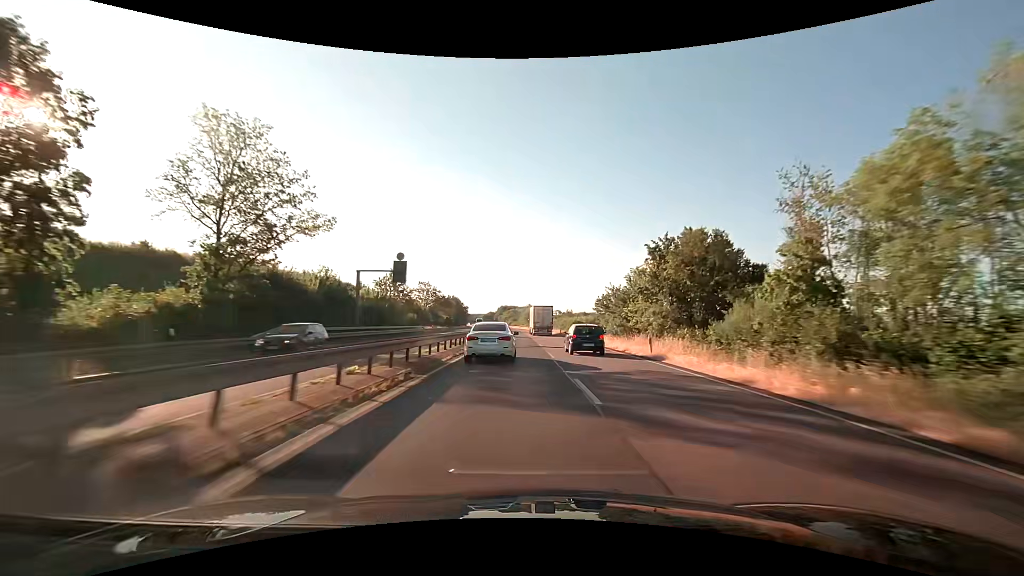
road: trunk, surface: asphalt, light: Day
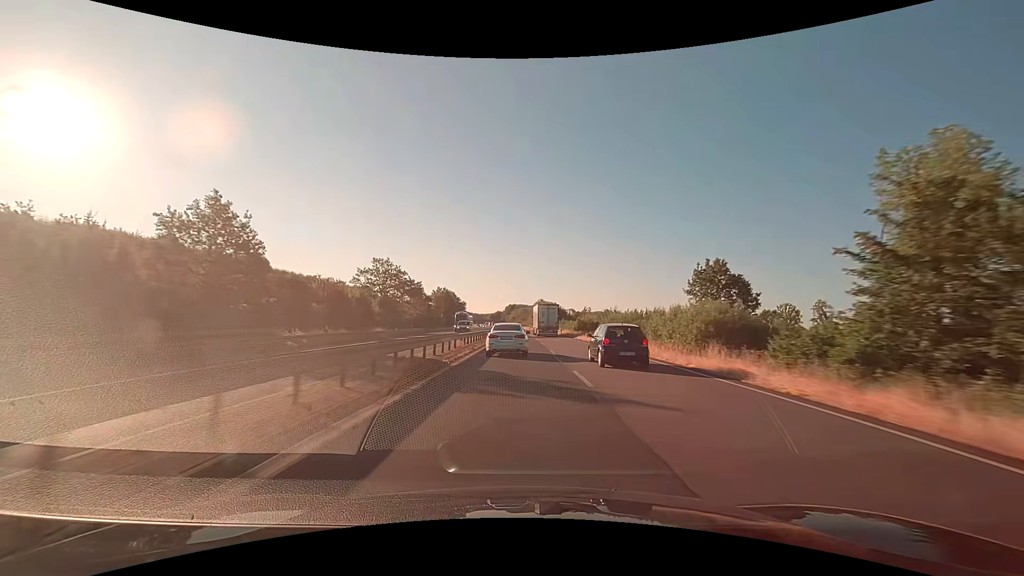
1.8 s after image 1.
(-0.3, +46.6) m; -1°
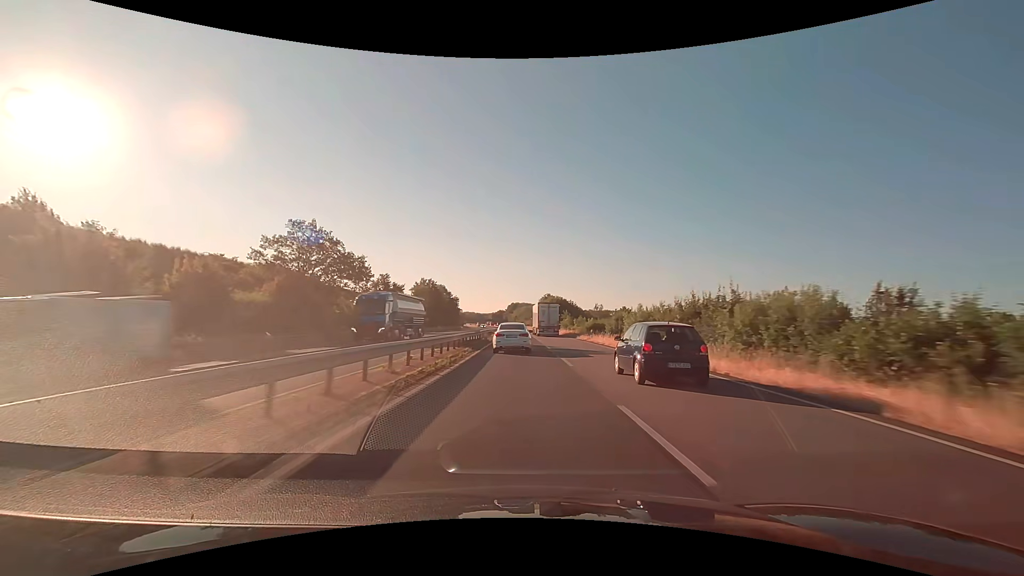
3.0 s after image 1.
(-0.1, +31.3) m; 0°
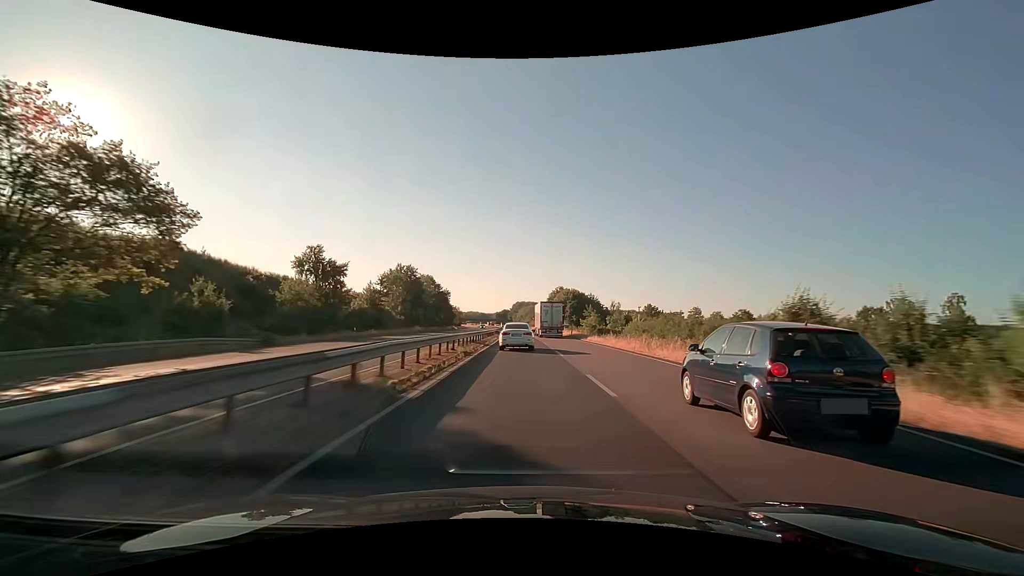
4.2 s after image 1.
(-0.3, +31.4) m; -1°
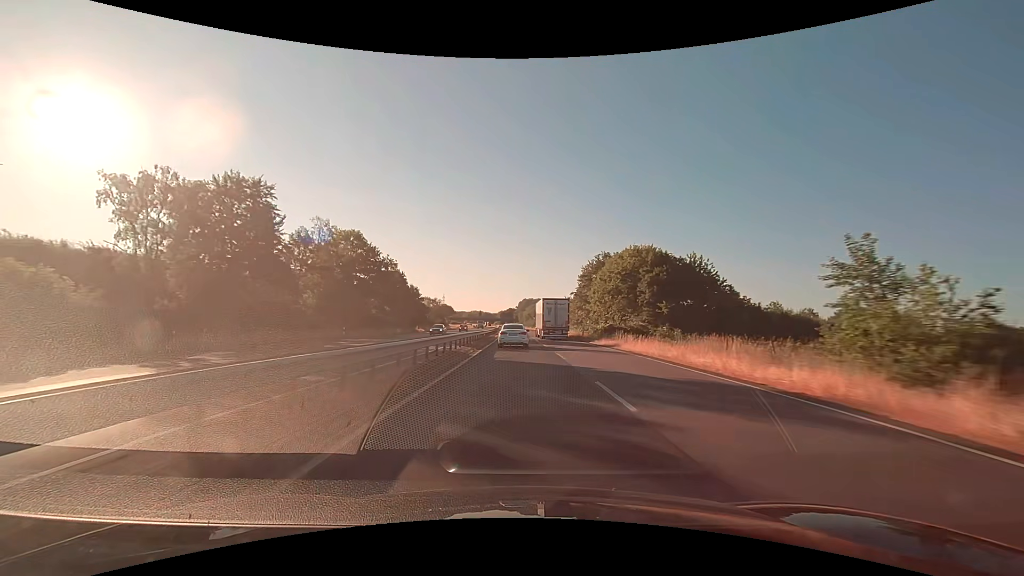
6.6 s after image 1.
(-0.4, +63.1) m; -1°
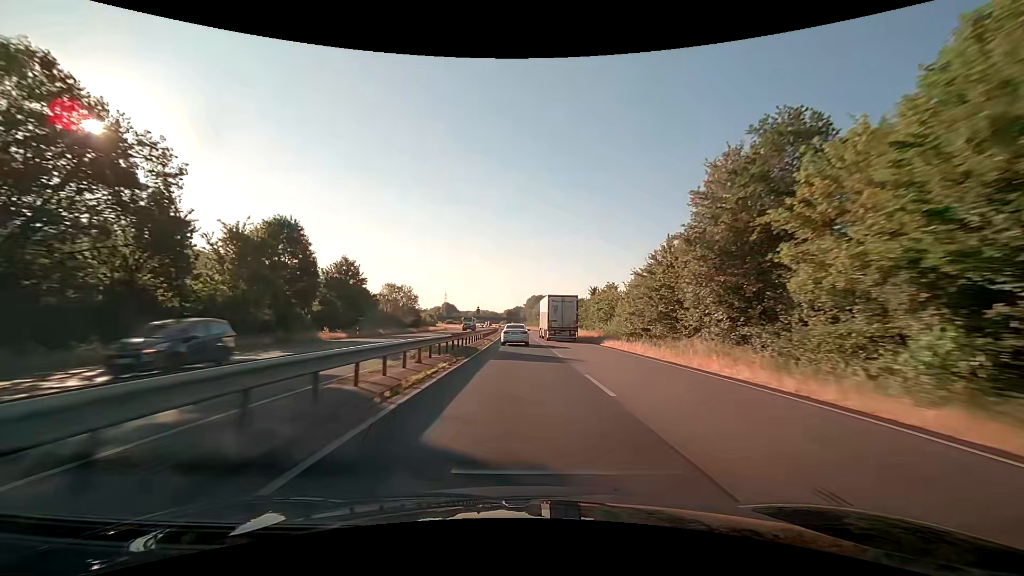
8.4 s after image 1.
(-0.4, +47.4) m; -1°
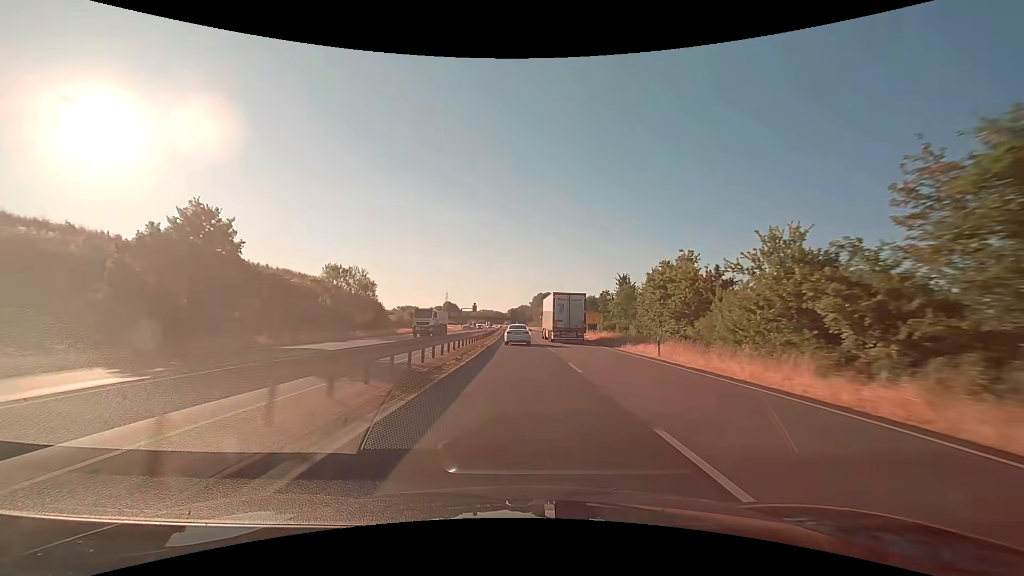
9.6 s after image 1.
(-0.2, +31.6) m; -1°
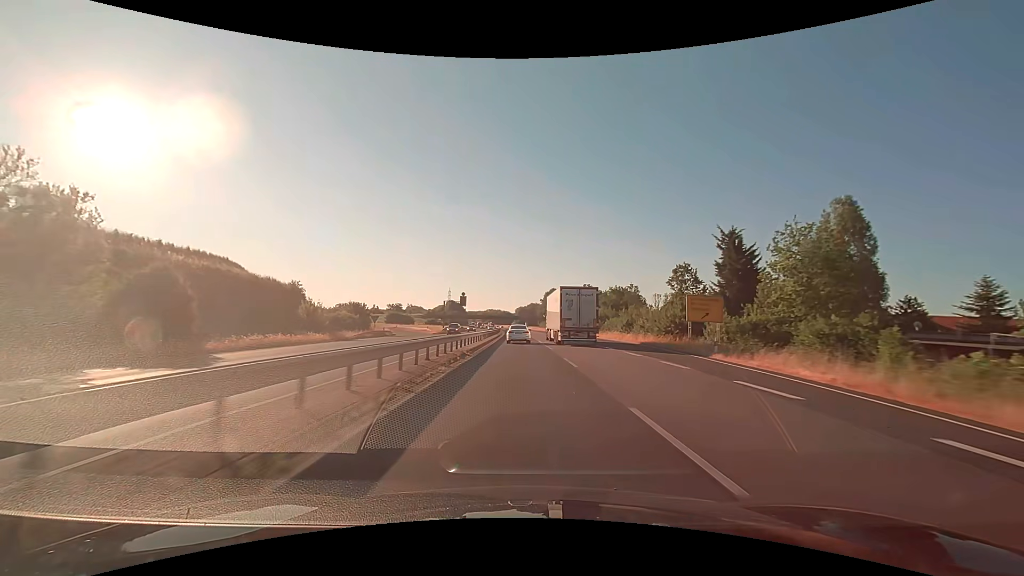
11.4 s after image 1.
(-0.4, +47.4) m; -1°
(0, +10) (0, +20) (0, +30) (0, +40) (-1, +50) (-1, +60) (-1, +70) (-1, +80) (-2, +90) (-2, +100) m
